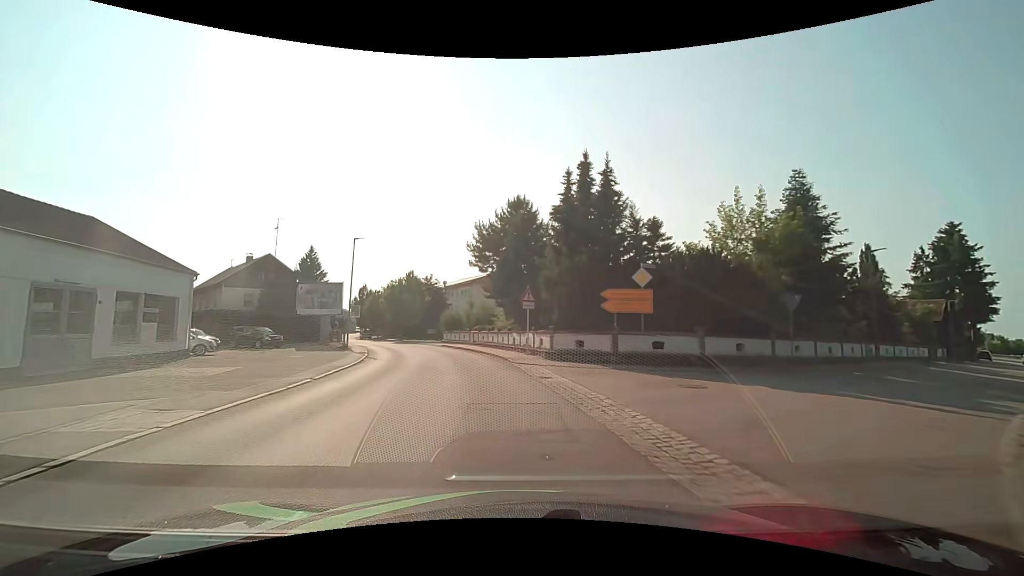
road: secondary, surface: asphalt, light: Day
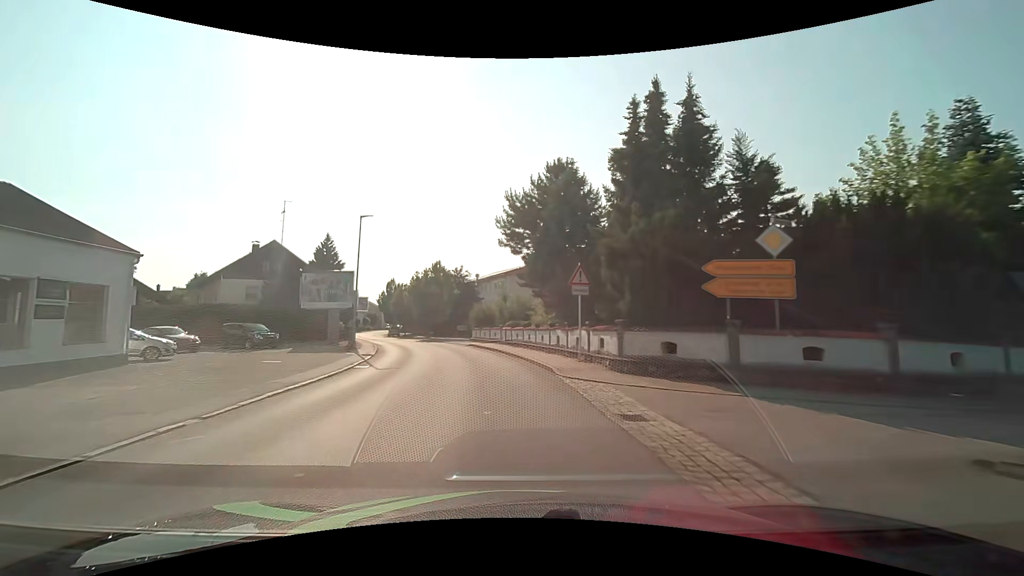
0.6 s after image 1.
(-0.3, +7.3) m; -5°
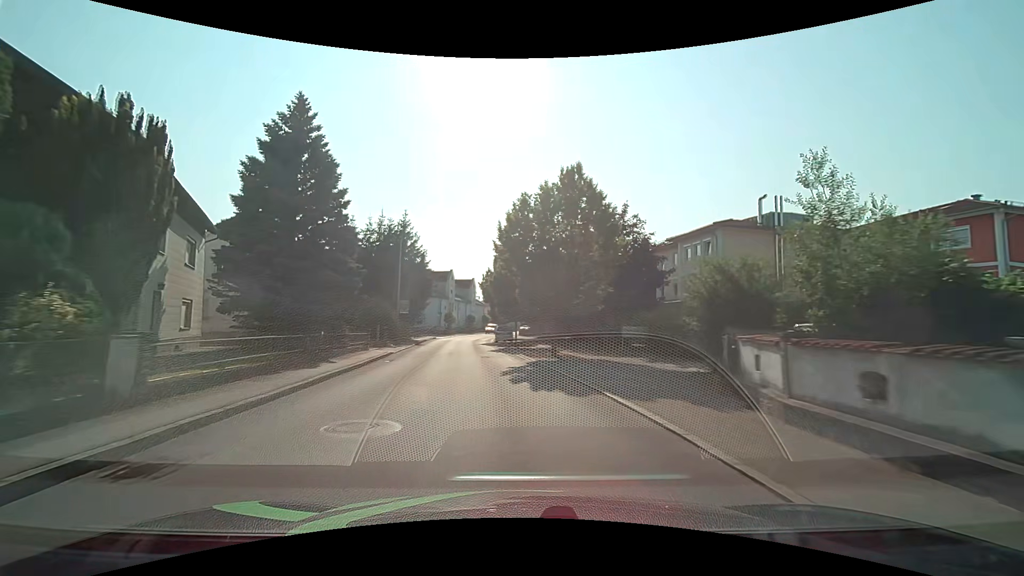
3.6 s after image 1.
(-5.0, +36.3) m; -15°
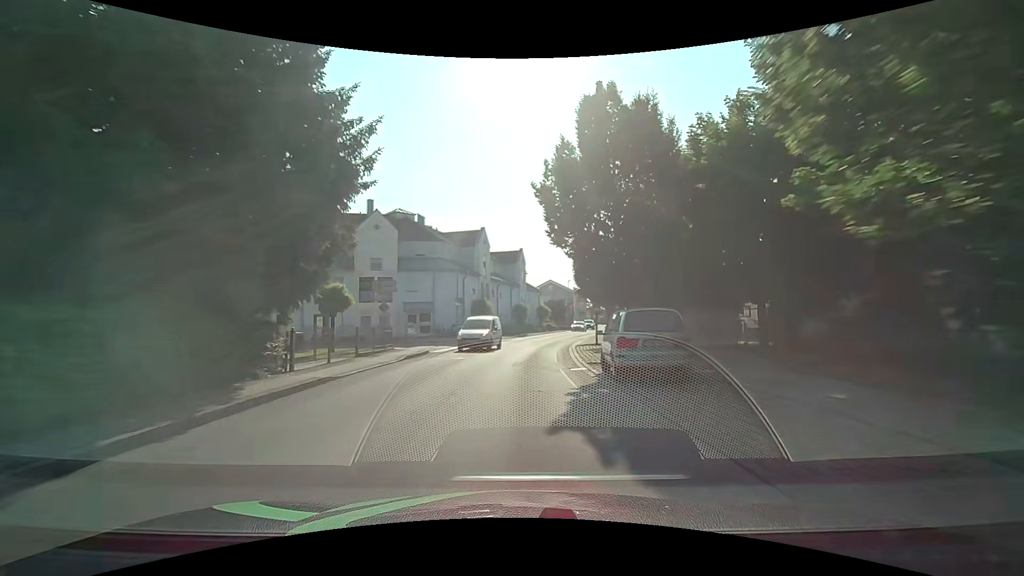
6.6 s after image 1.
(-3.1, +37.1) m; -6°
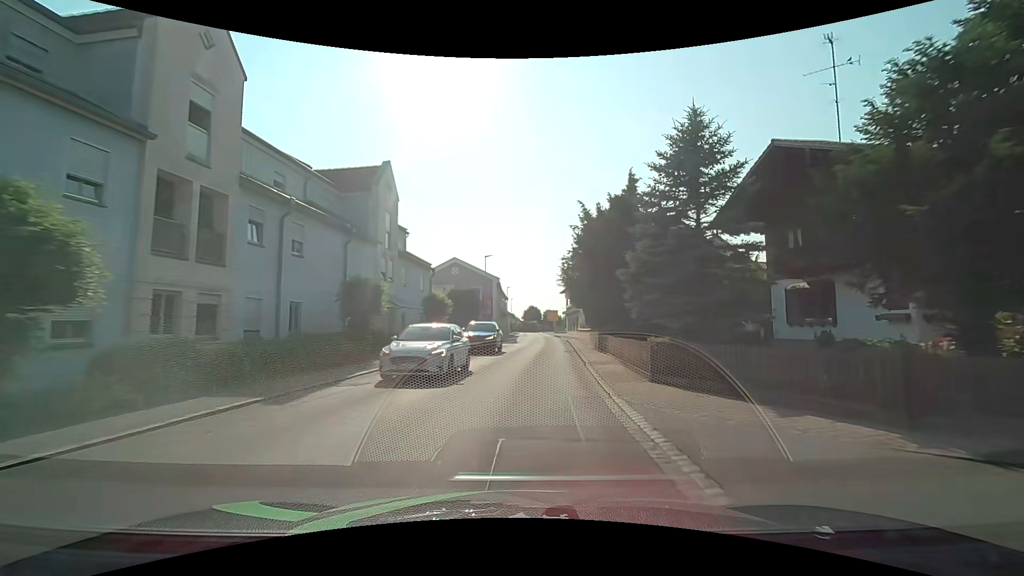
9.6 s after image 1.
(+2.5, +36.5) m; +11°
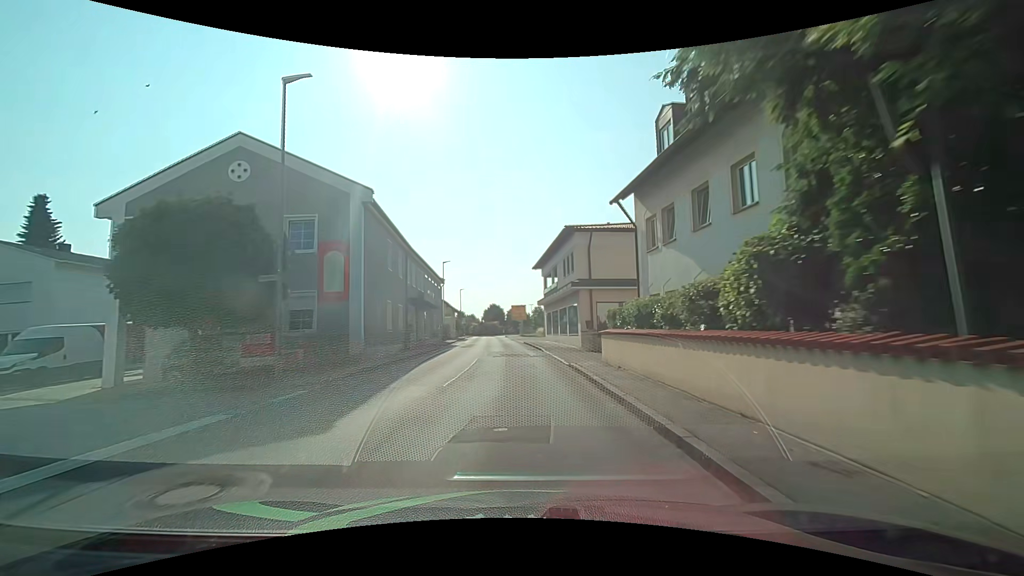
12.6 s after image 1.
(+1.9, +35.4) m; +4°
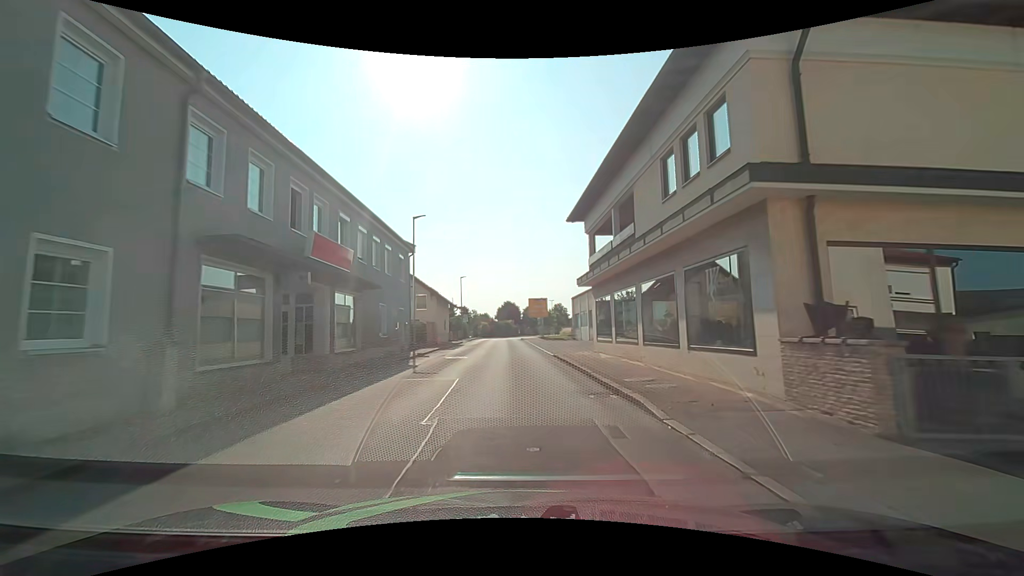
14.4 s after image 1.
(-0.3, +21.2) m; -1°
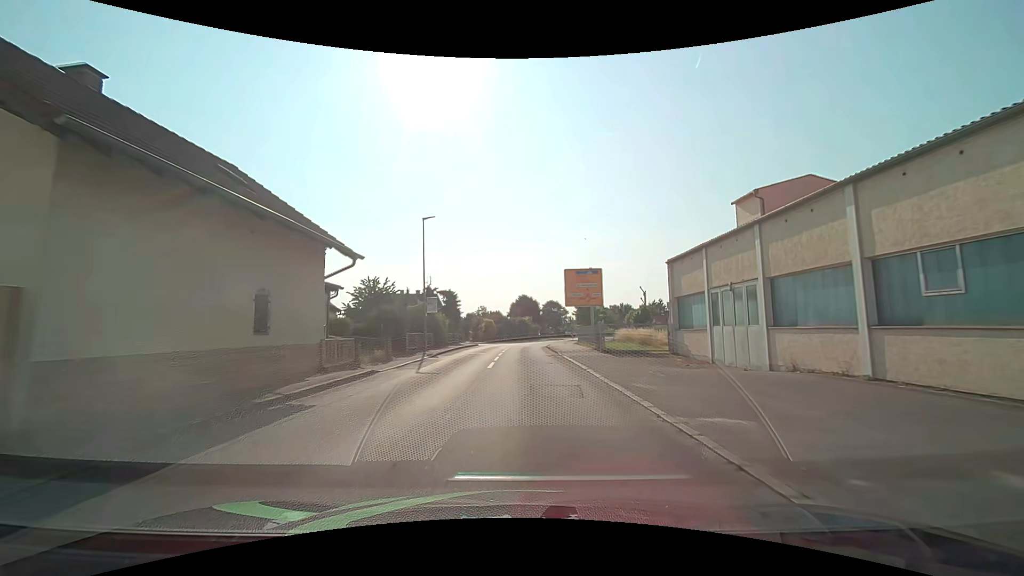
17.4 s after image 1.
(-0.9, +35.0) m; -2°
(0, +10) (0, +20) (0, +30) (0, +40) (+1, +50) (+3, +60) (+6, +69) (+12, +77) (+20, +83) (+29, +86) m
